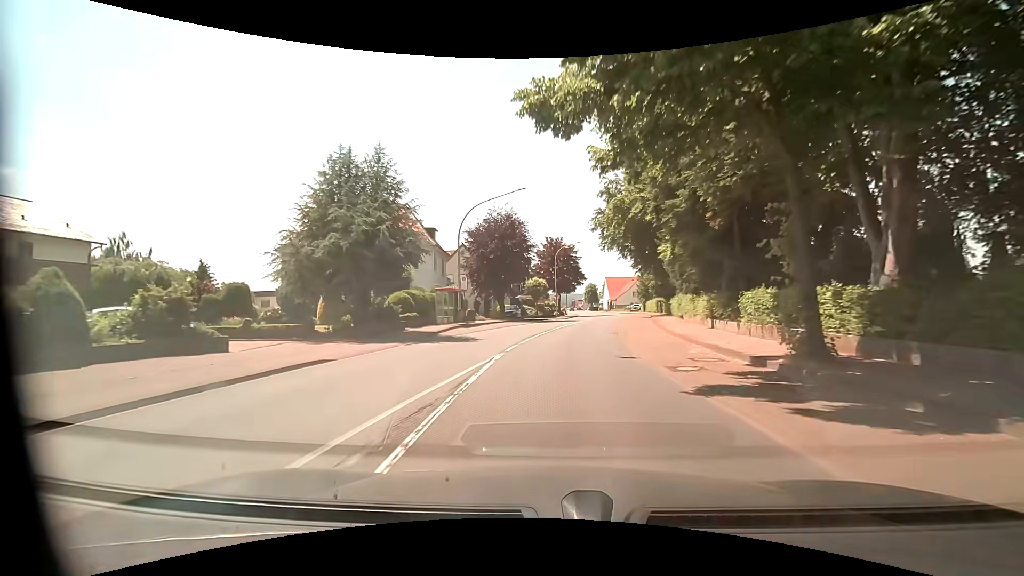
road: primary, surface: asphalt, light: Day
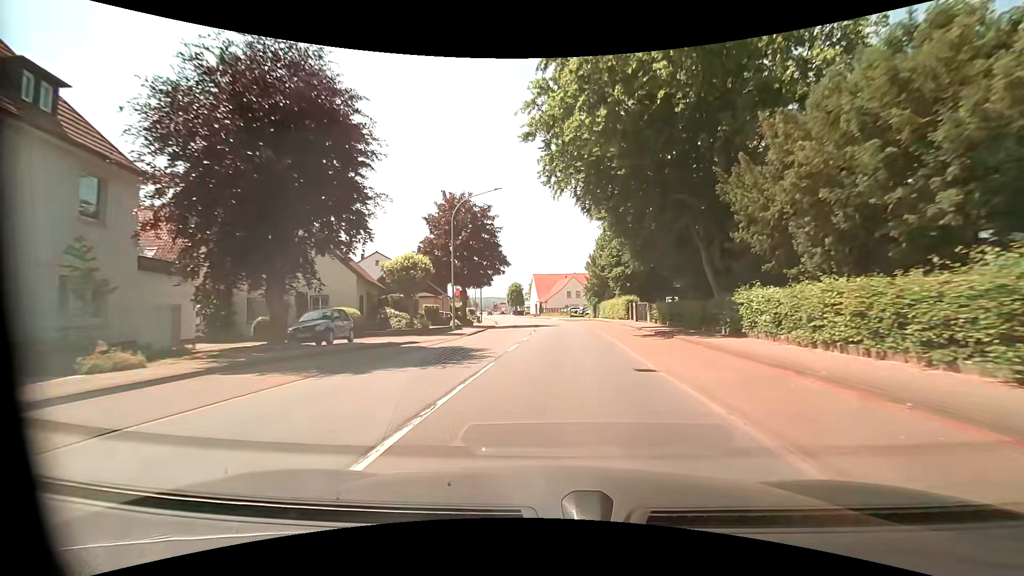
(+2.1, +31.3) m; +9°
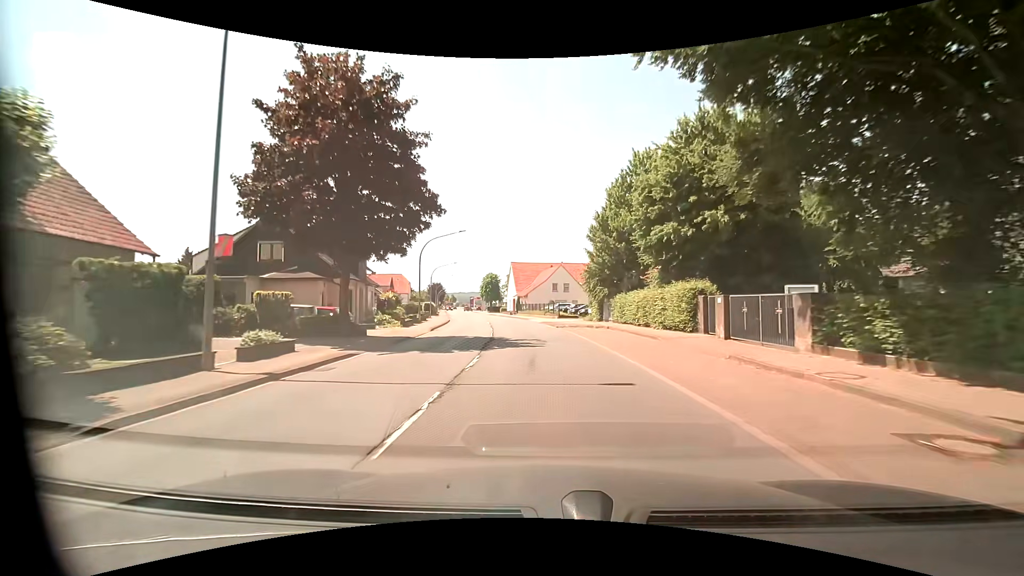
(+0.5, +23.4) m; +2°
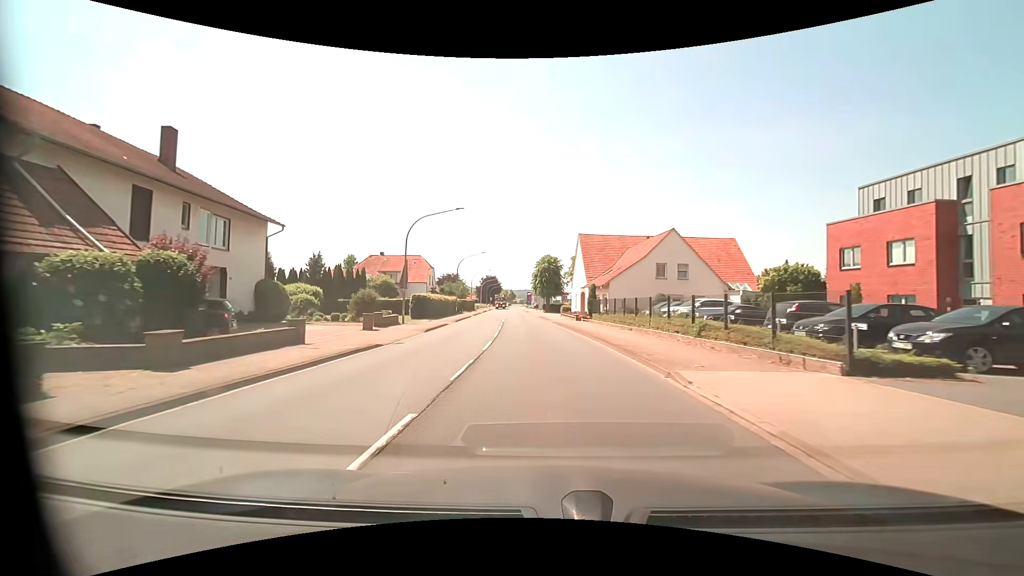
(-2.7, +38.5) m; -8°
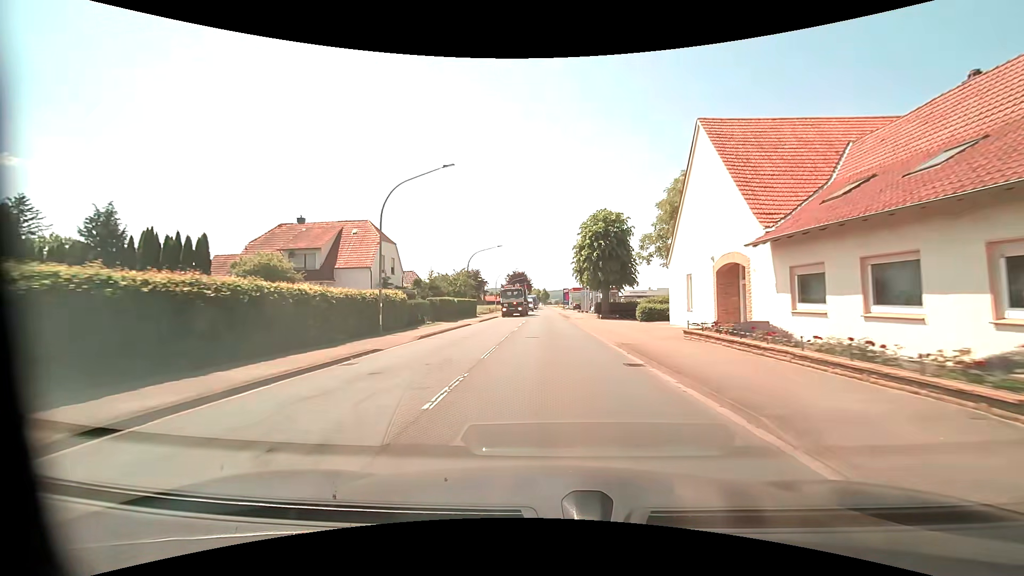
(-1.8, +39.7) m; -4°
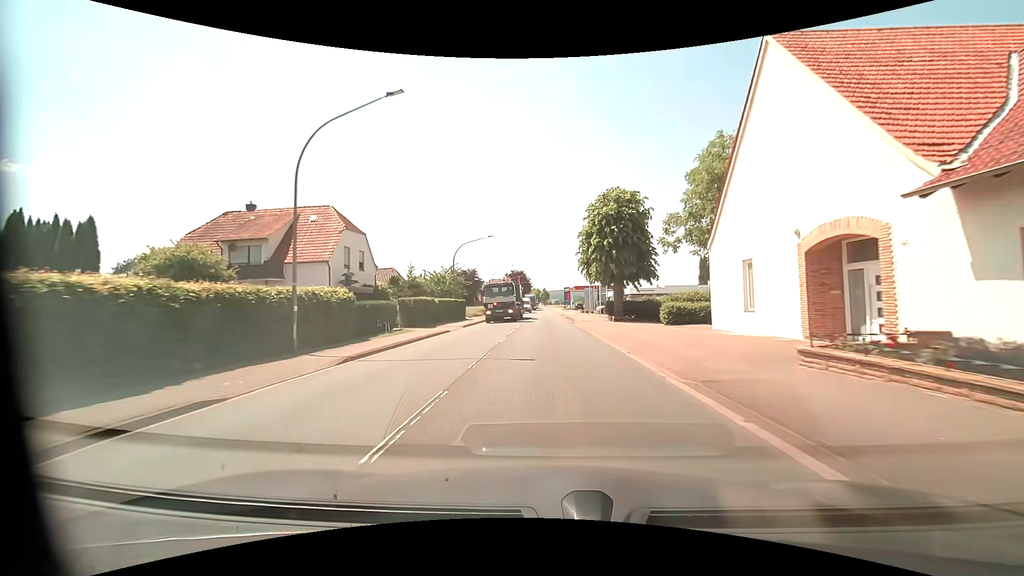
(0.0, +8.1) m; 0°
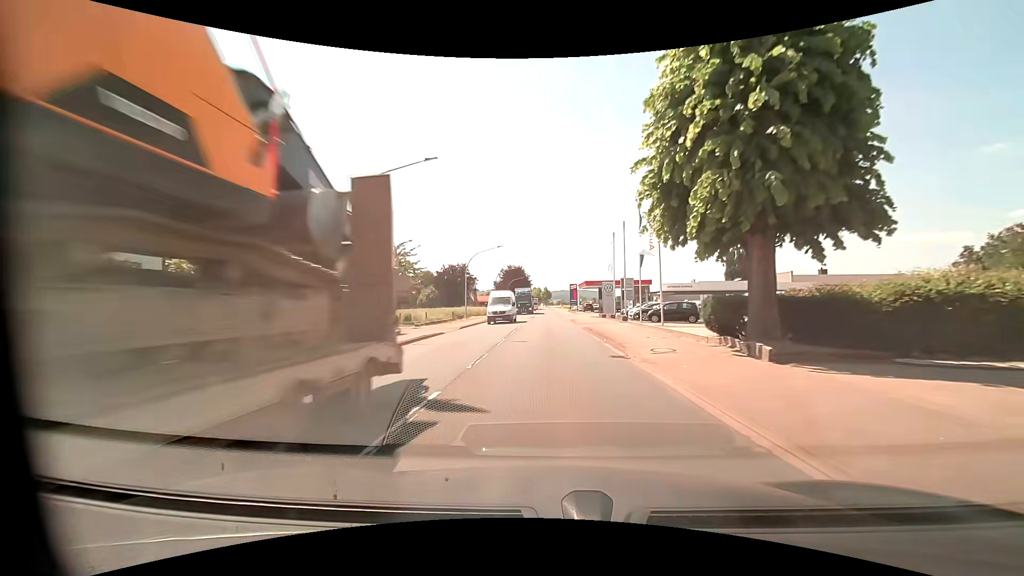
(0.0, +24.2) m; 0°
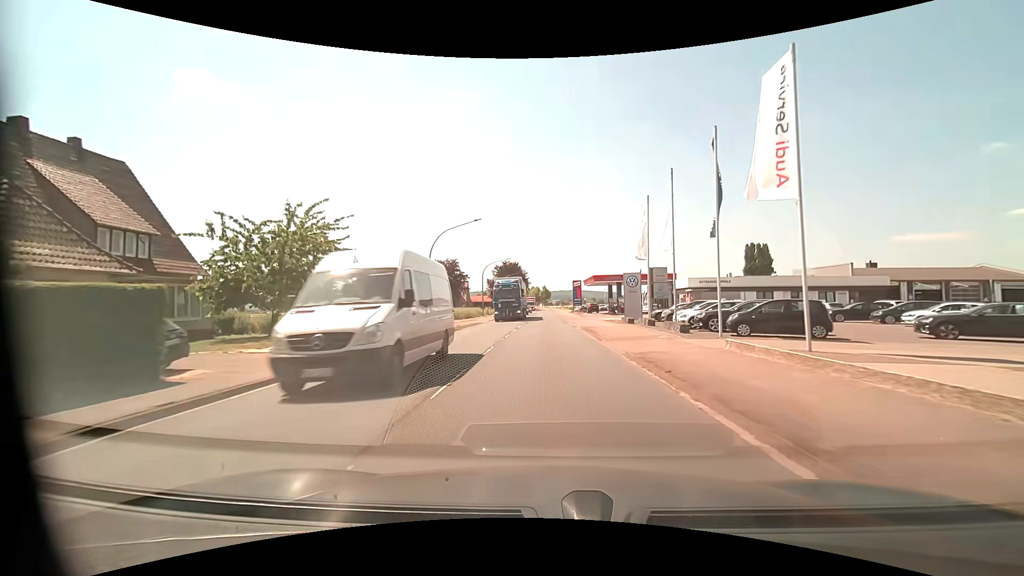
(0.0, +15.7) m; 0°
(0, +10) (0, +20) (0, +30) (0, +40) (0, +50) (0, +60) (0, +70) (0, +80) (0, +90) (0, +100) m
